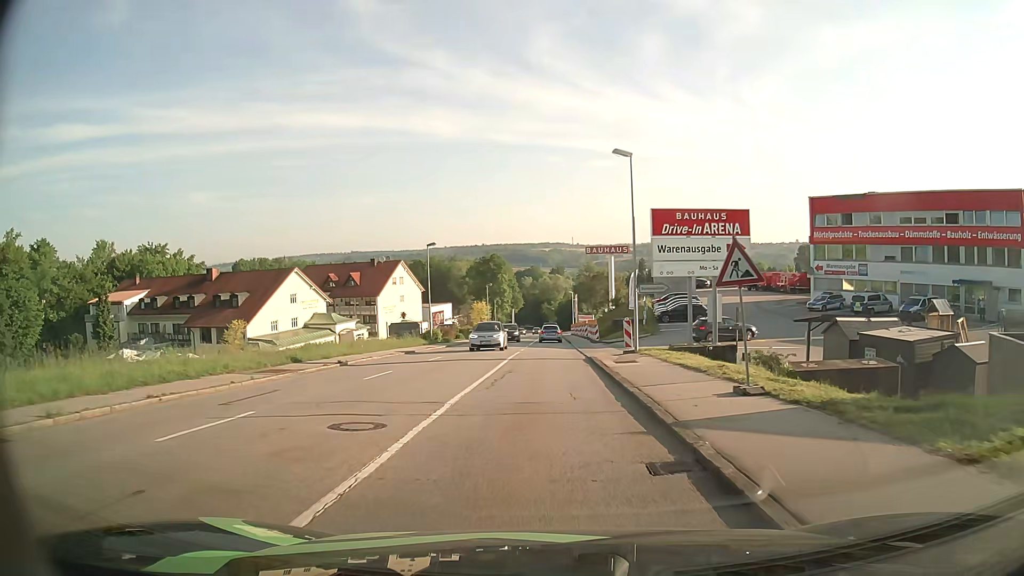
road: tertiary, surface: asphalt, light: Day
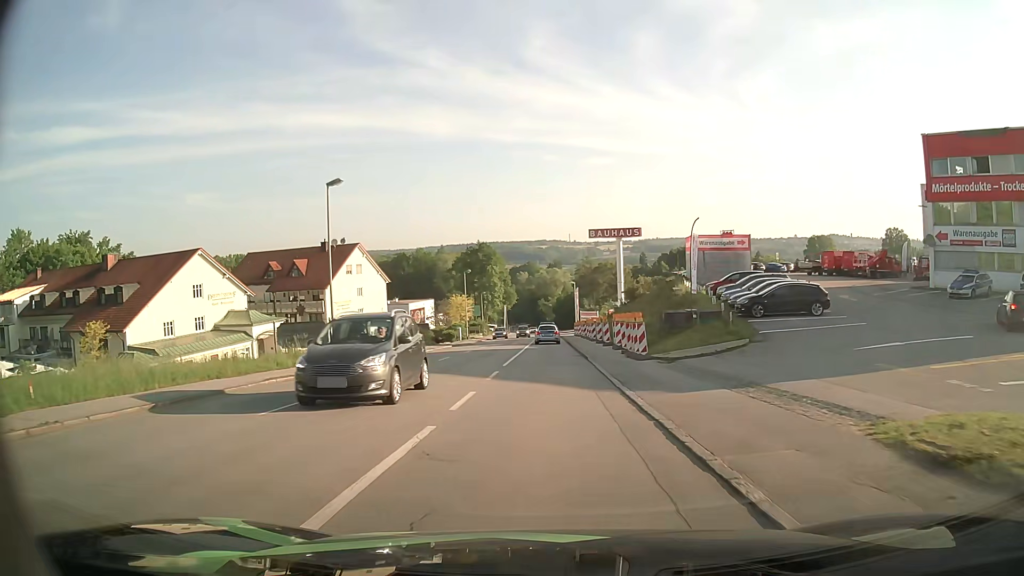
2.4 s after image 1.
(+0.2, +24.6) m; +1°
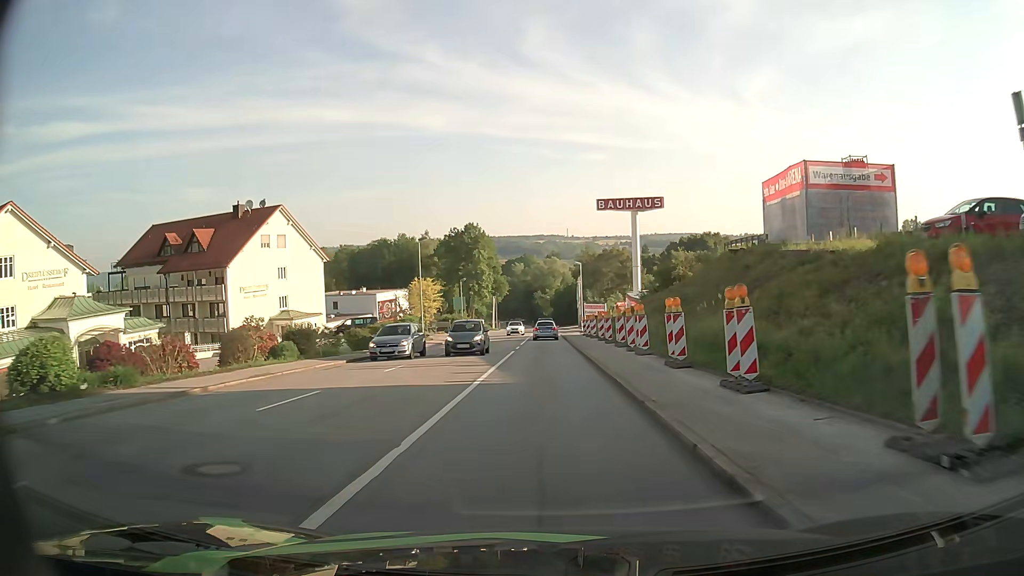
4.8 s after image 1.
(-0.1, +27.2) m; 0°
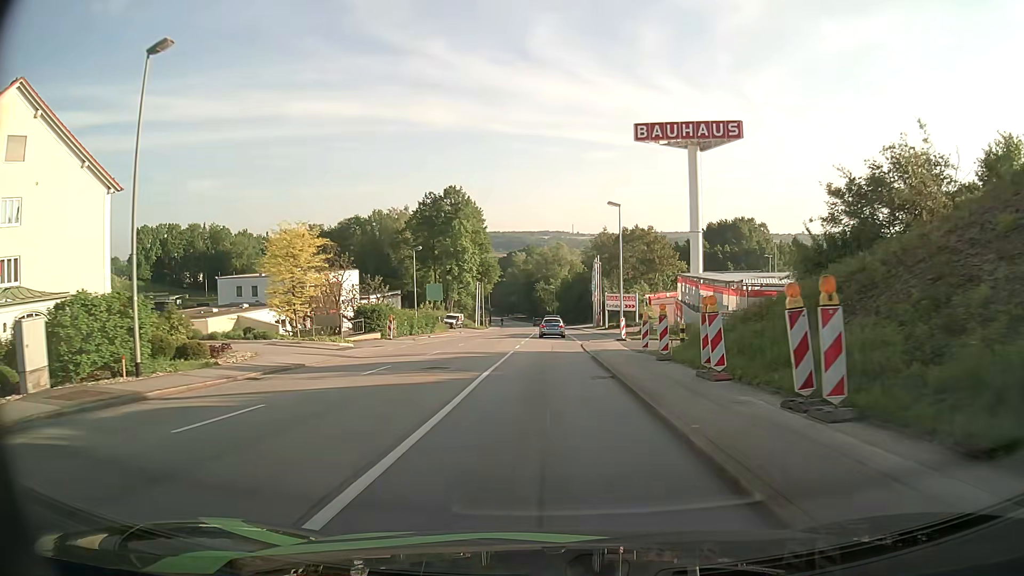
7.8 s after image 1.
(0.0, +39.0) m; 0°
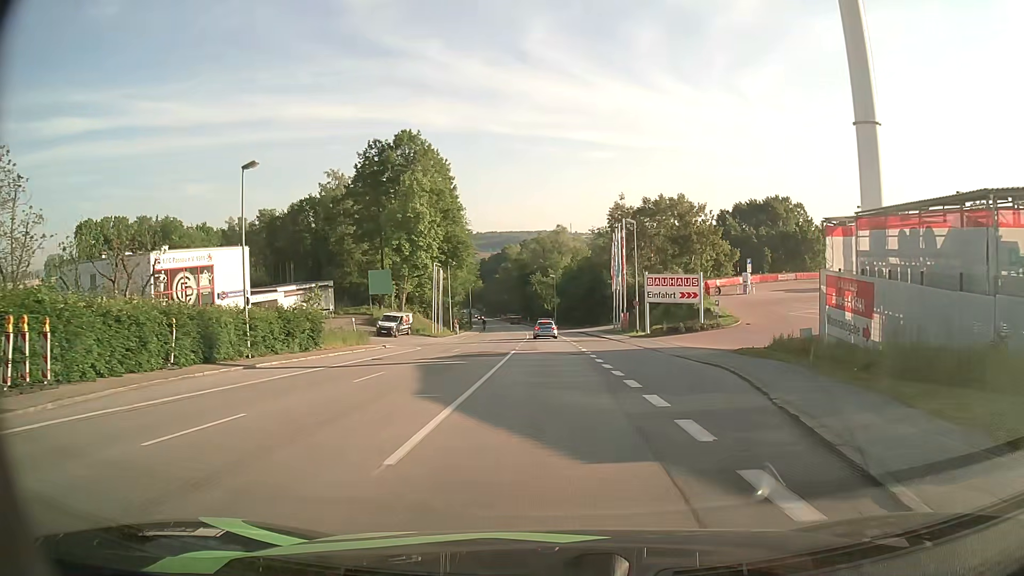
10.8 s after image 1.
(0.0, +36.8) m; 0°
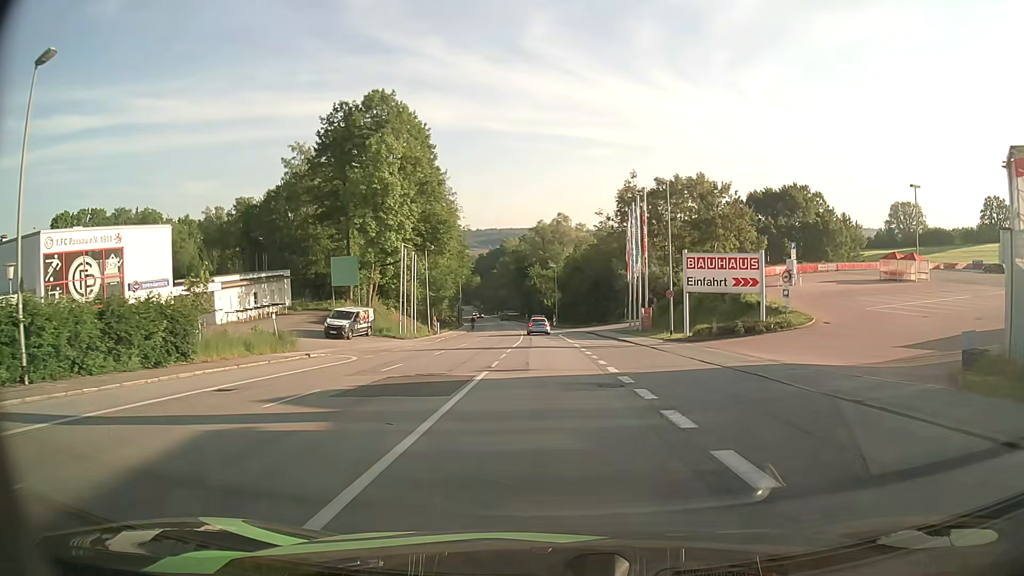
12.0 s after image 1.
(0.0, +14.2) m; 0°
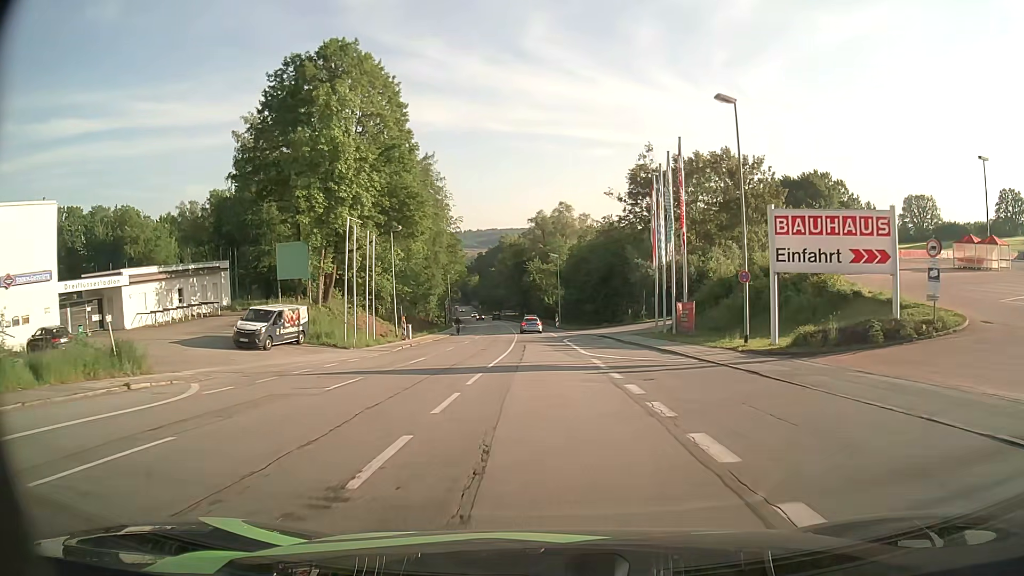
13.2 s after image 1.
(0.0, +14.2) m; 0°
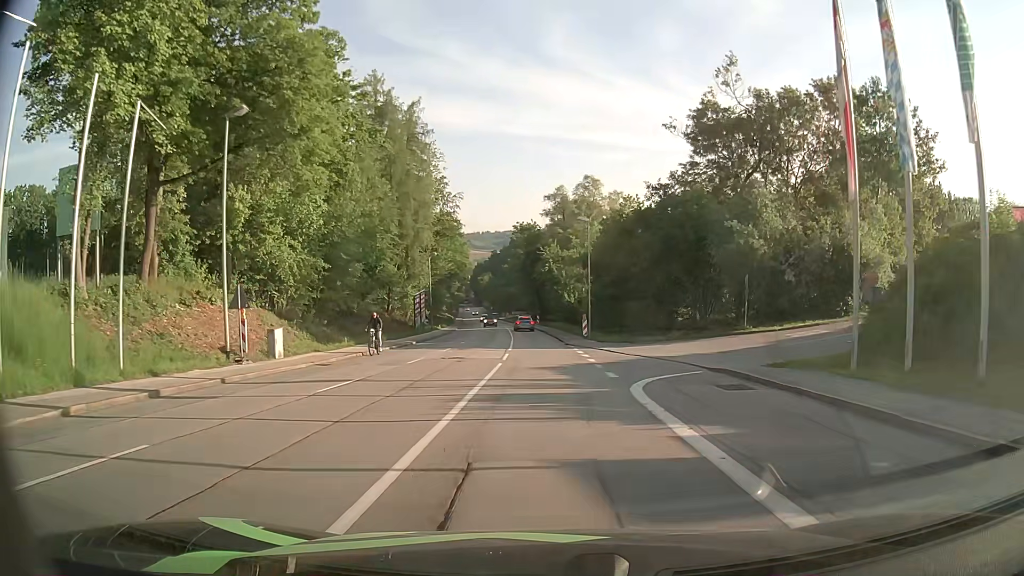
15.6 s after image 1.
(-0.5, +28.7) m; -2°
(0, +10) (0, +20) (0, +30) (0, +40) (-1, +50) (-1, +60) (-2, +70) (-3, +80) (-4, +90) (-5, +100) m
